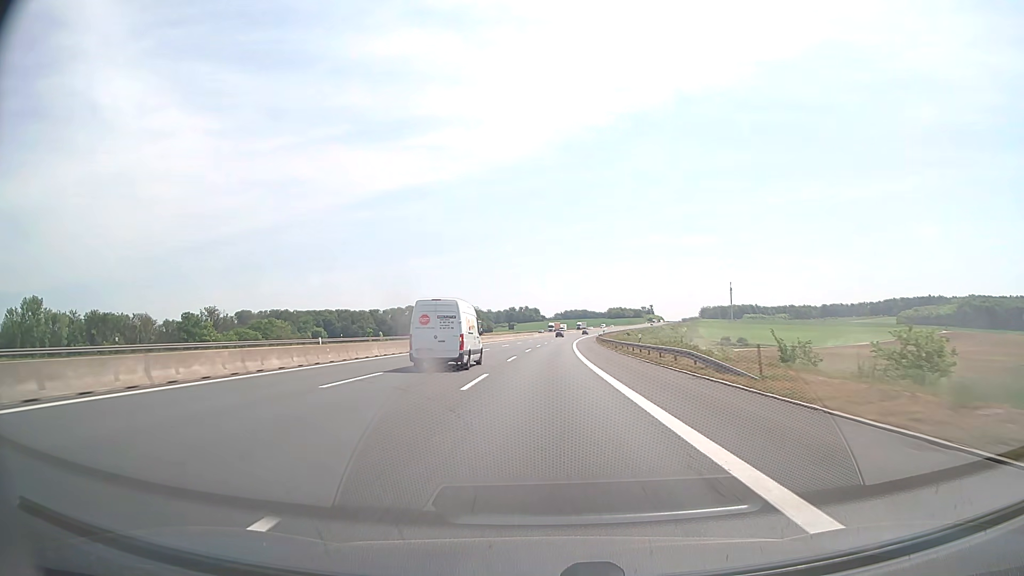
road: motorway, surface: asphalt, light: Day
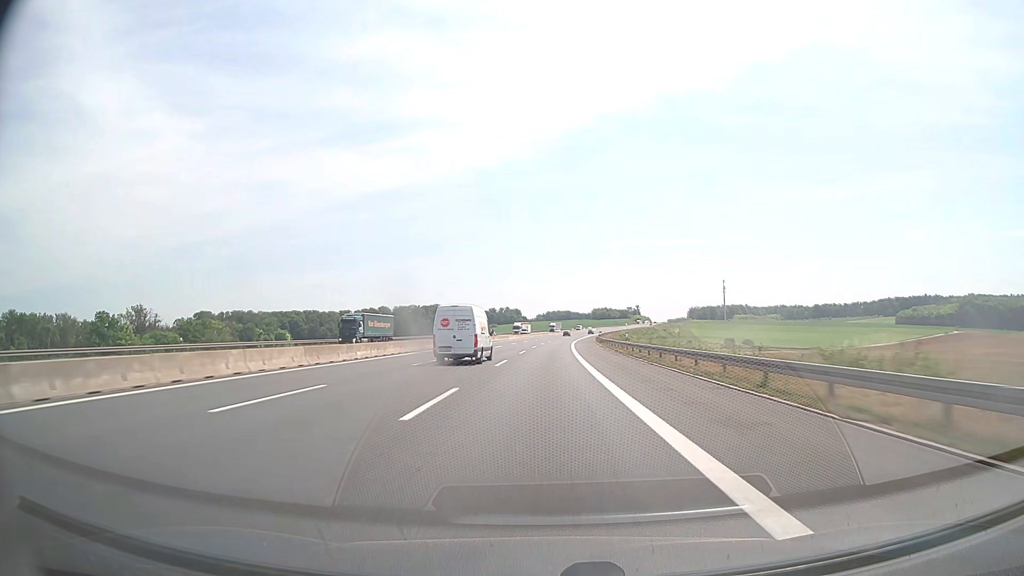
(+0.7, +41.2) m; +2°
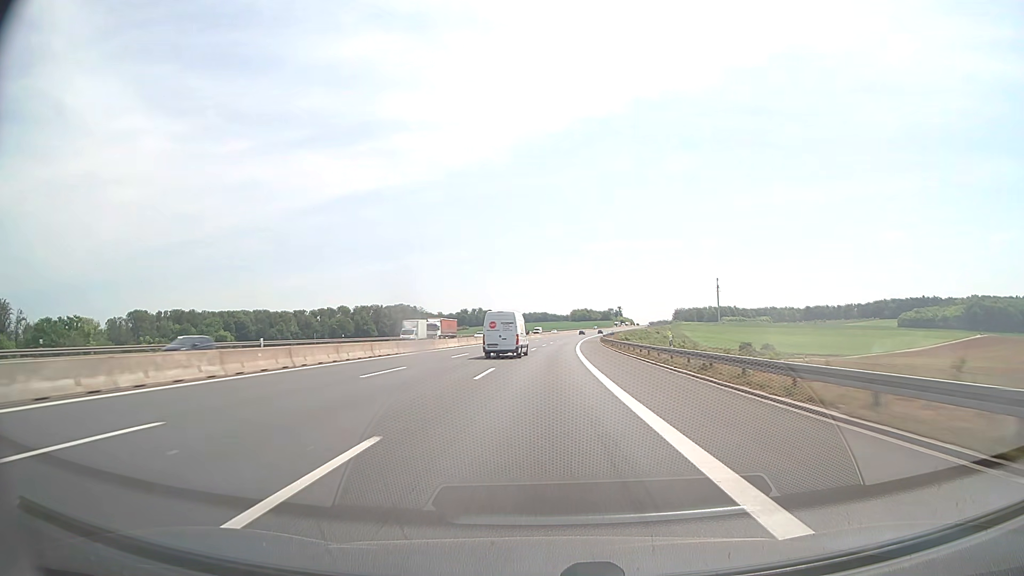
(+1.0, +61.8) m; +2°
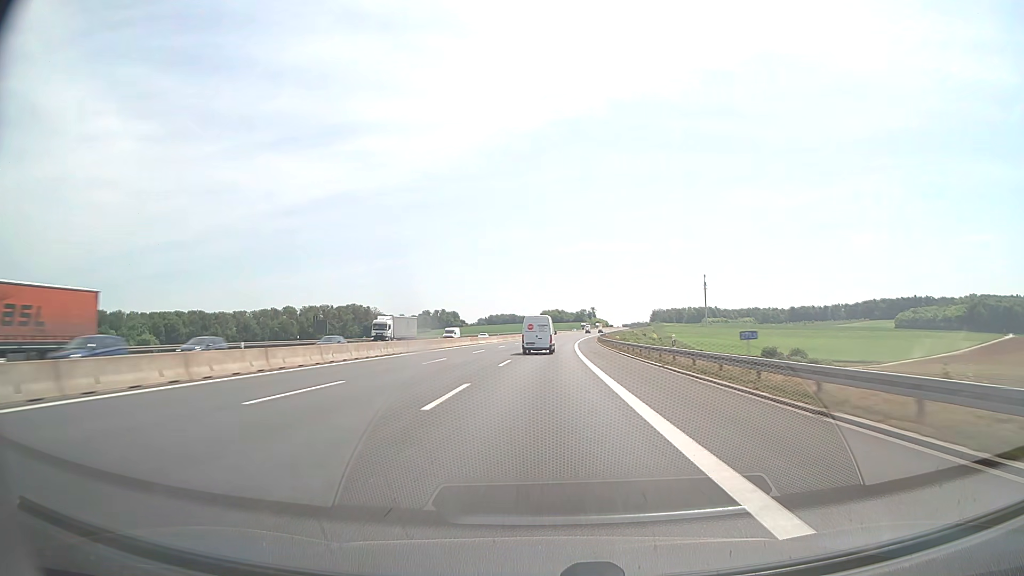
(+1.5, +61.8) m; +3°
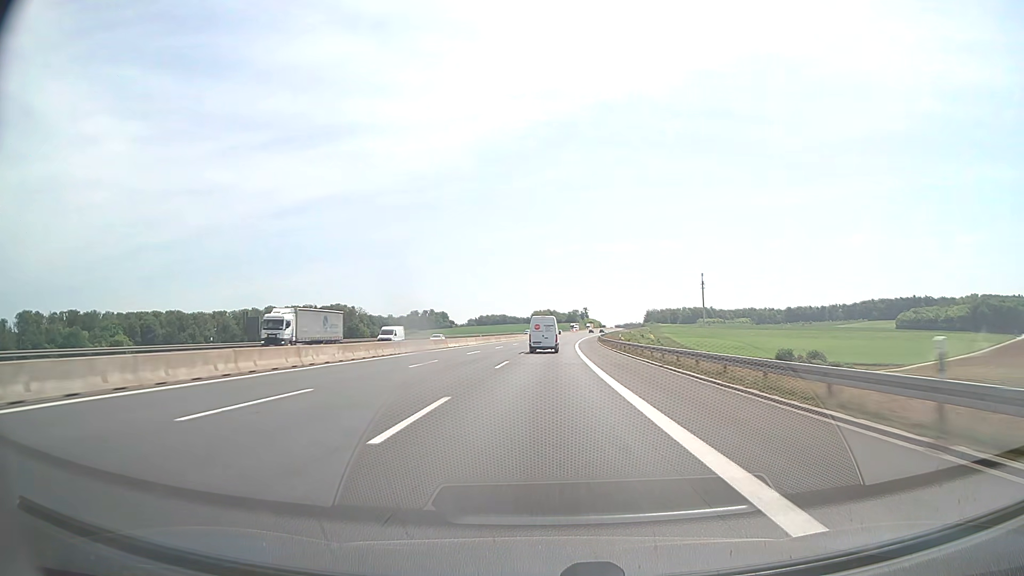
(+0.2, +20.6) m; +1°
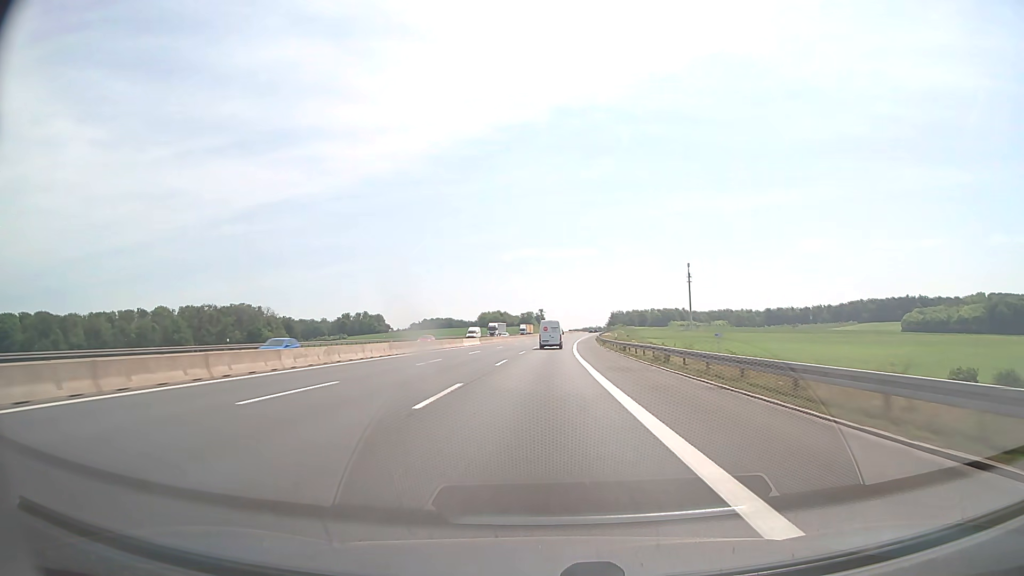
(+3.8, +102.9) m; +4°
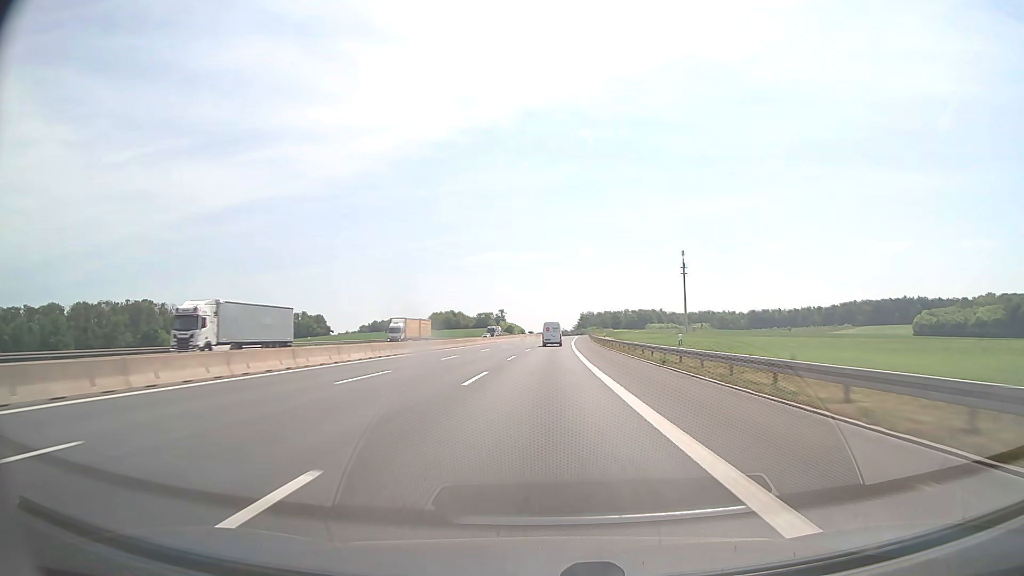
(+2.0, +82.4) m; +3°
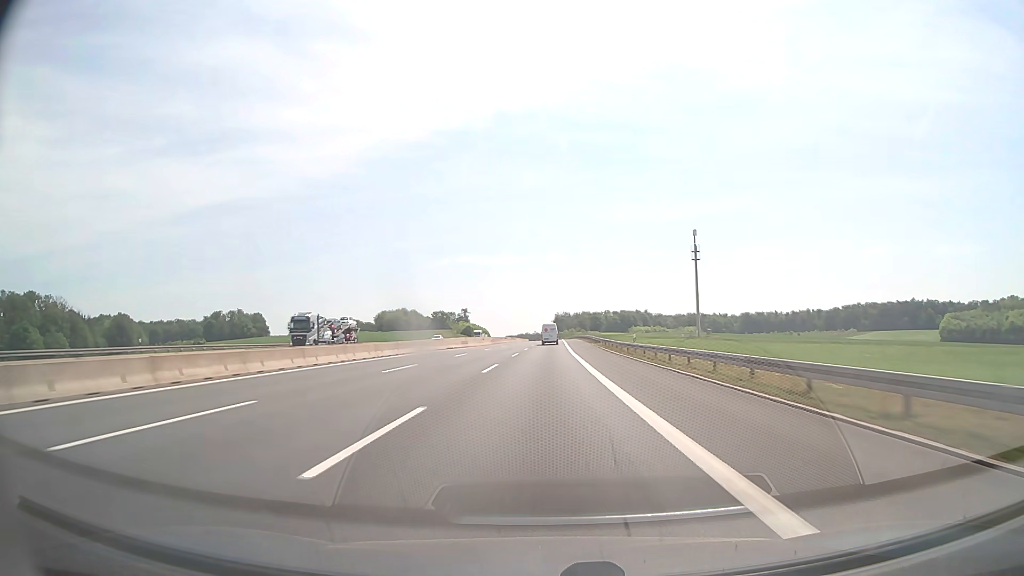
(+2.0, +82.3) m; +2°
(0, +10) (0, +20) (0, +30) (0, +40) (+1, +50) (+1, +60) (+1, +70) (+1, +80) (+2, +90) (+2, +100) m
